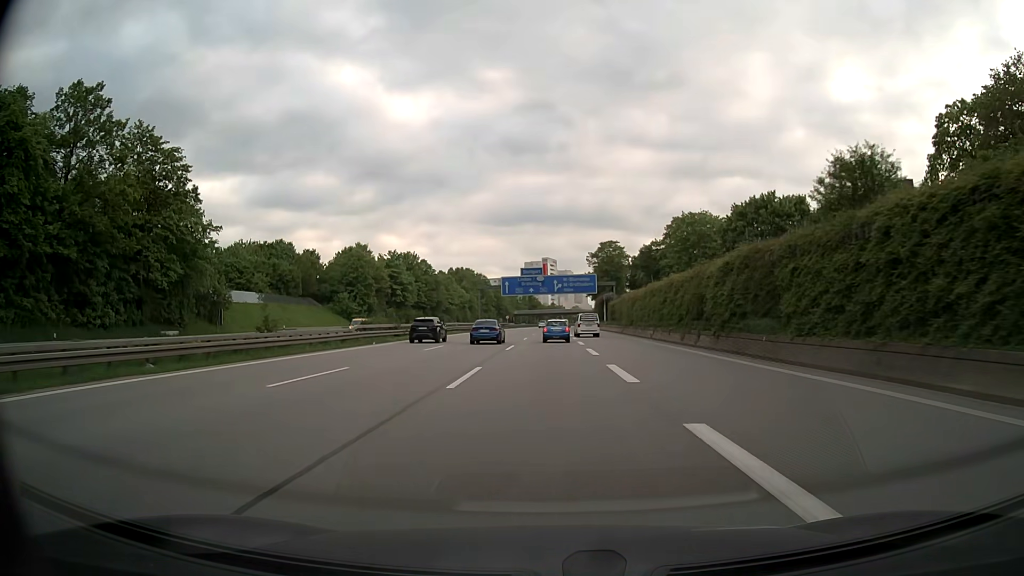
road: motorway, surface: asphalt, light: Day
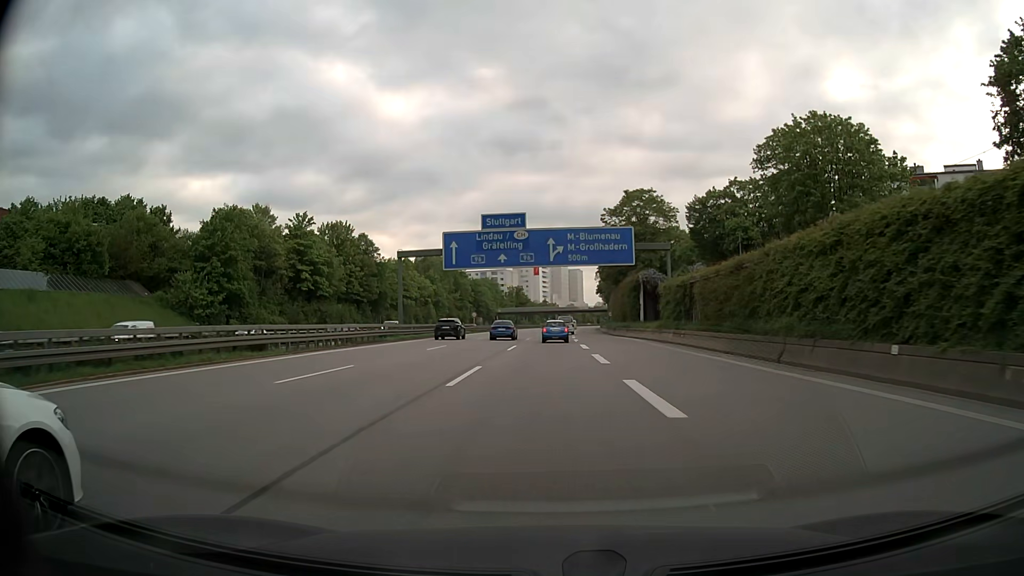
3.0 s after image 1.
(+0.3, +53.6) m; +1°
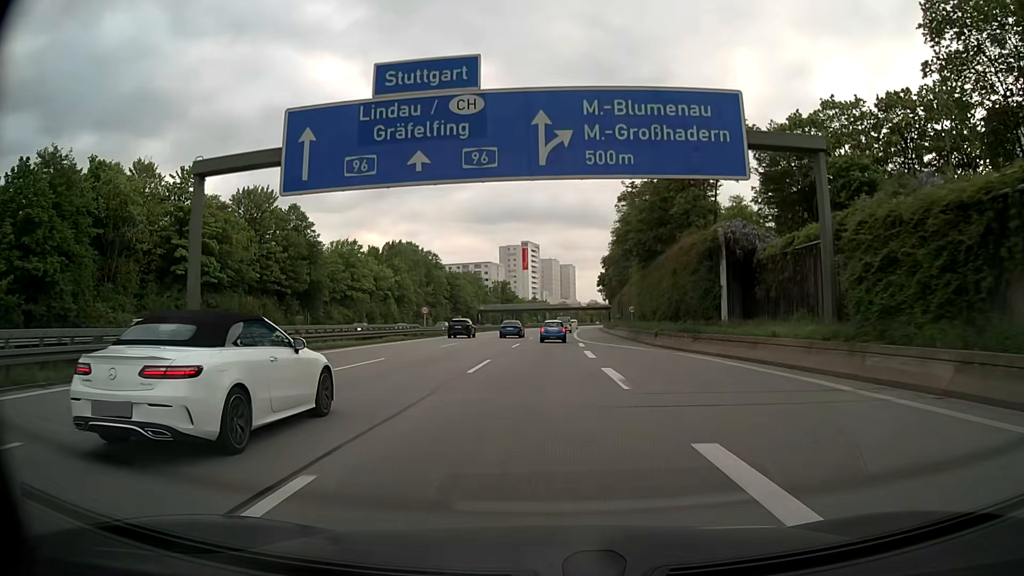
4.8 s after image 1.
(+0.2, +32.3) m; +1°
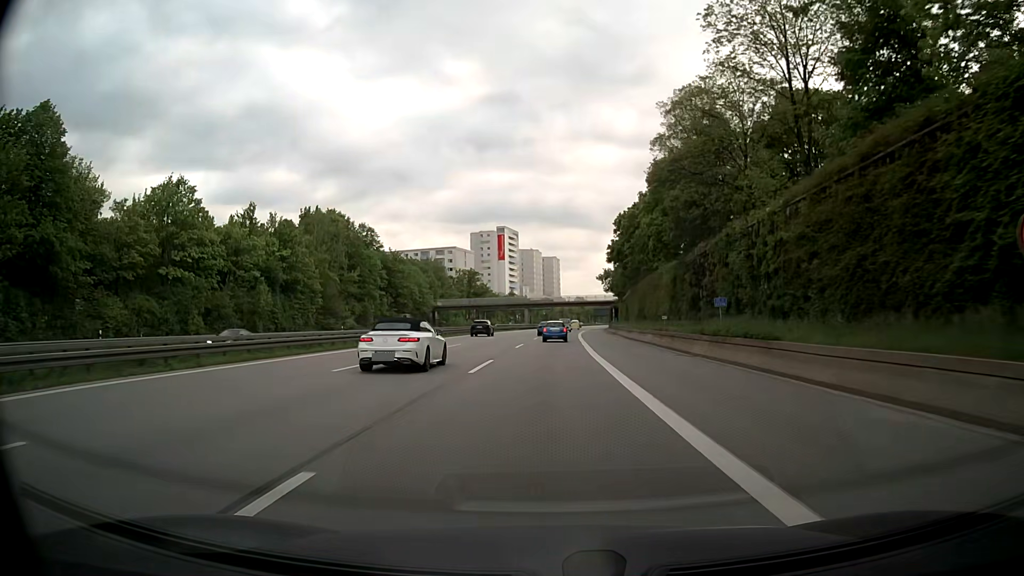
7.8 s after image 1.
(+0.6, +53.8) m; +1°
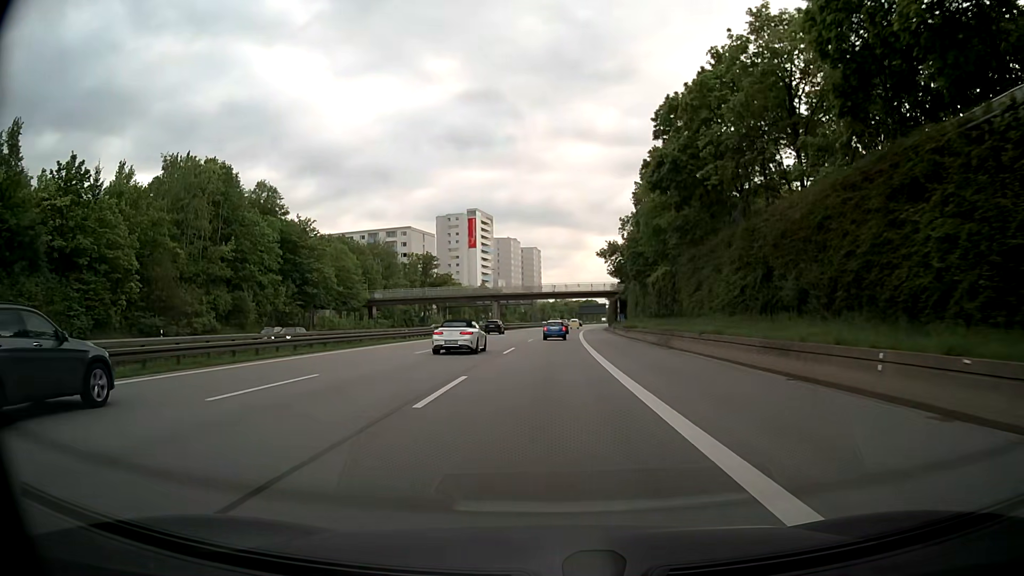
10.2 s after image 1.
(+0.7, +43.2) m; +2°
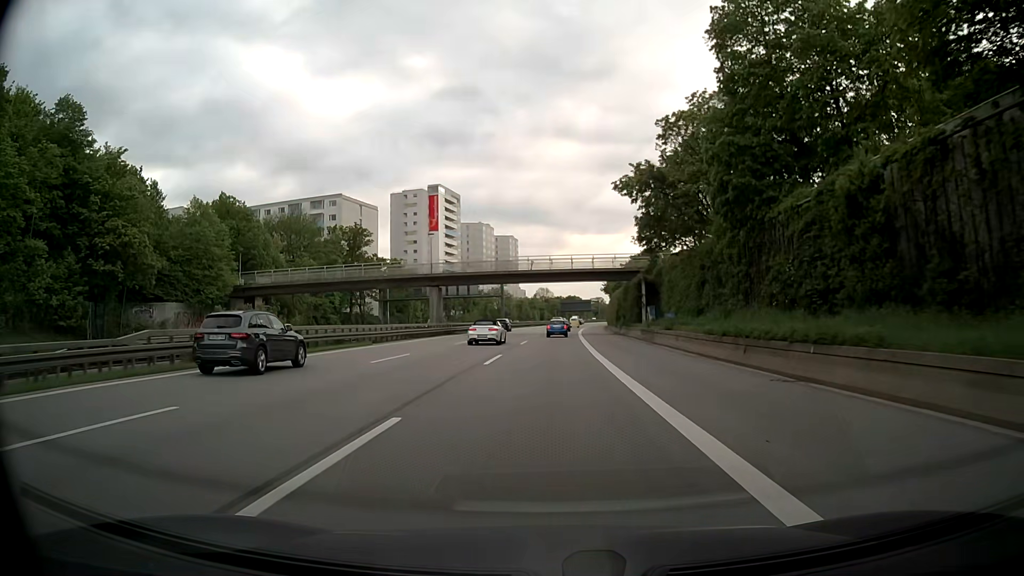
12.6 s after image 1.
(+0.4, +43.2) m; +1°
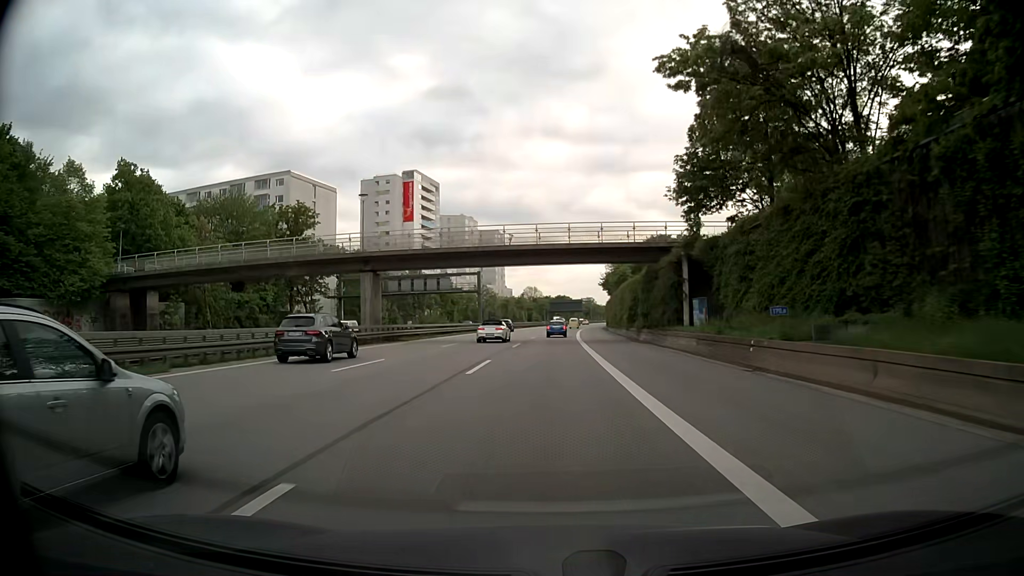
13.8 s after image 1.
(+0.2, +21.6) m; +1°
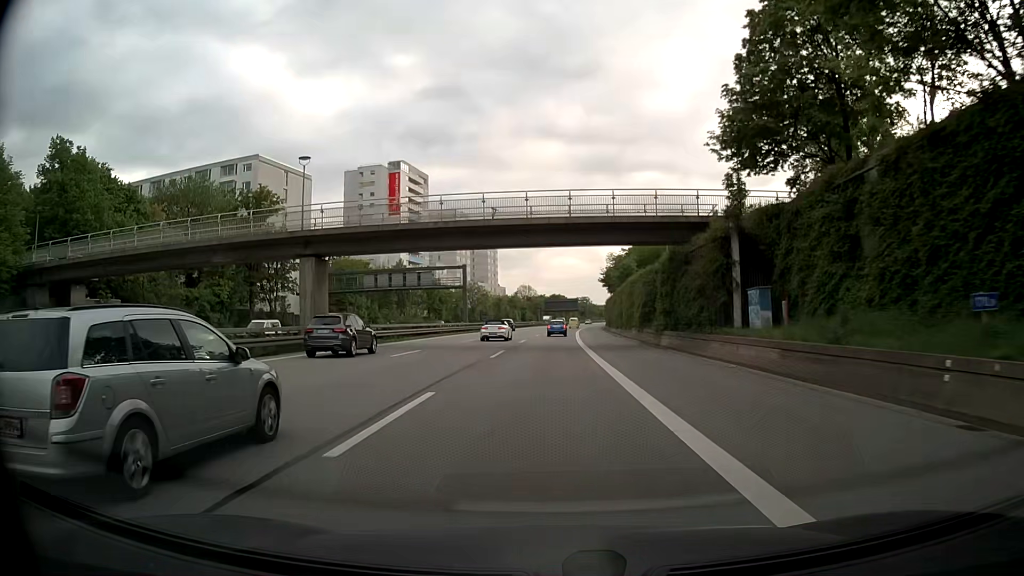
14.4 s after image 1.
(0.0, +10.8) m; 0°
(0, +10) (0, +20) (0, +30) (+1, +40) (+1, +50) (+1, +60) (+2, +70) (+2, +80) (+3, +90) (+3, +100) m
